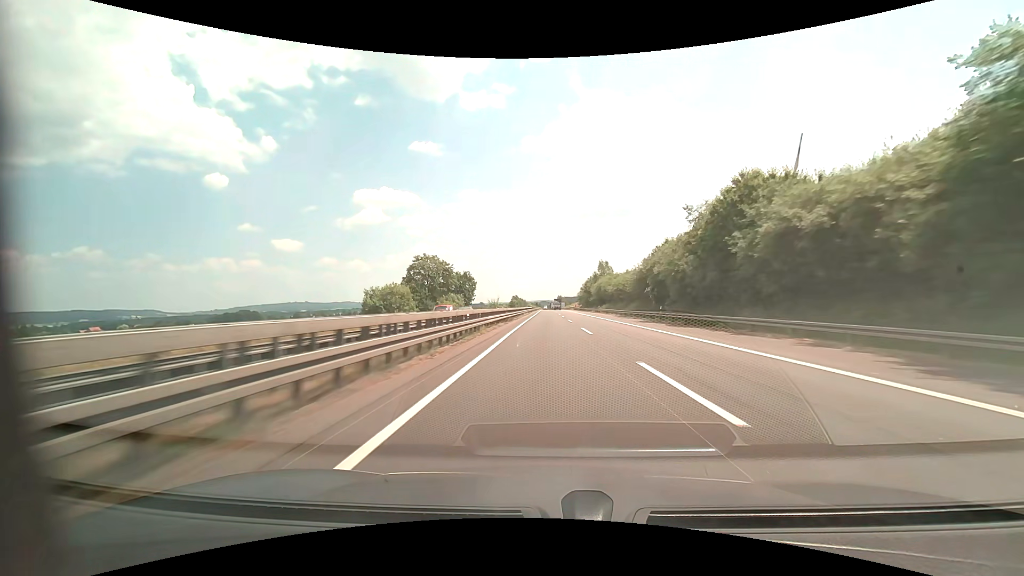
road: motorway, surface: asphalt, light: Day
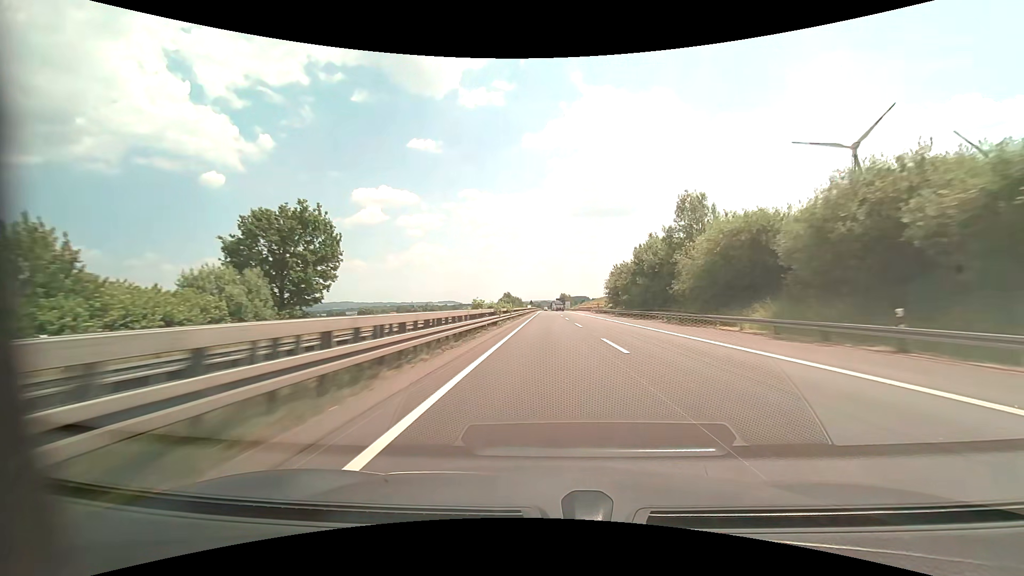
(0.0, +82.5) m; 0°
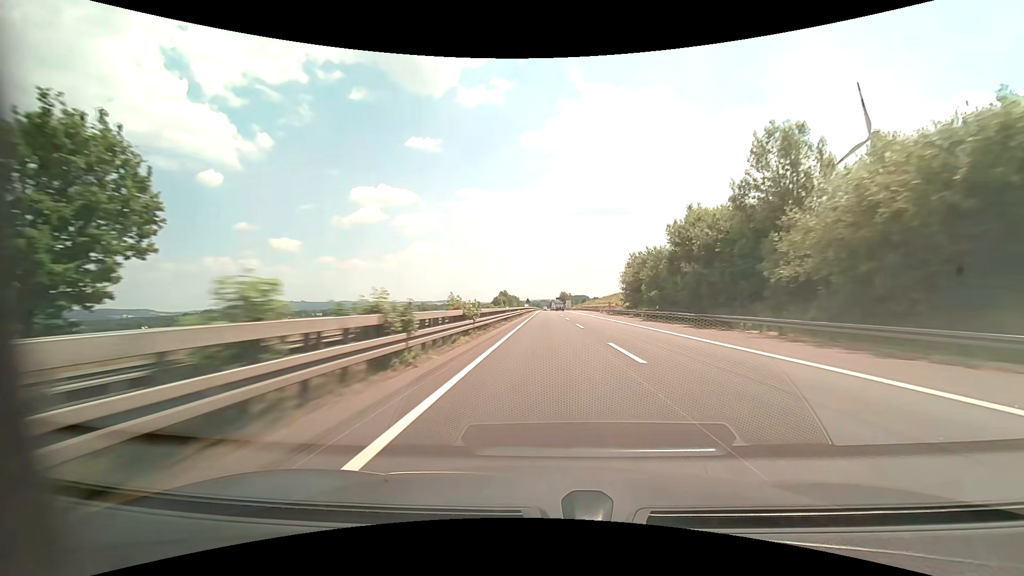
(0.0, +20.6) m; 0°
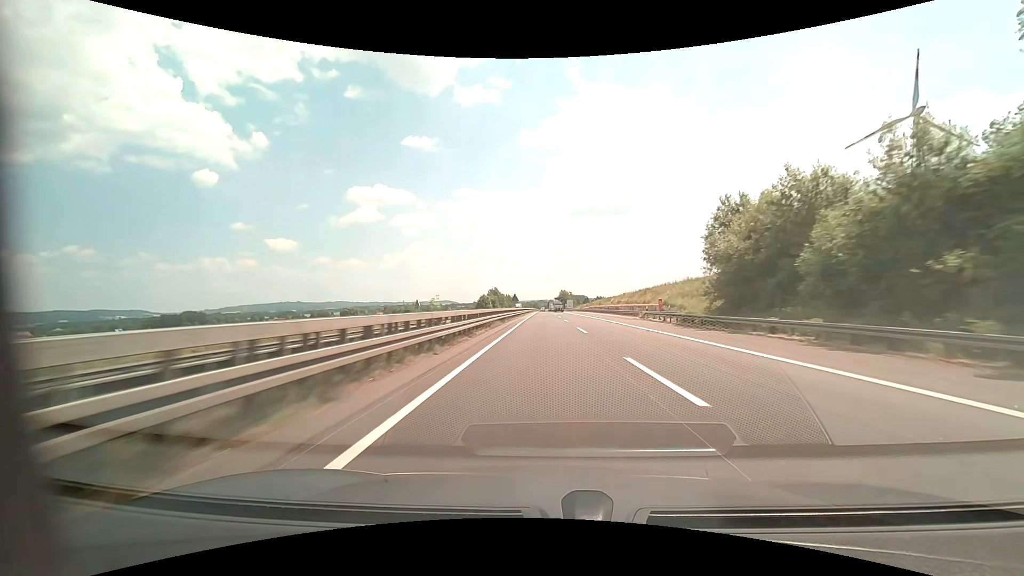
(+0.1, +41.2) m; 0°
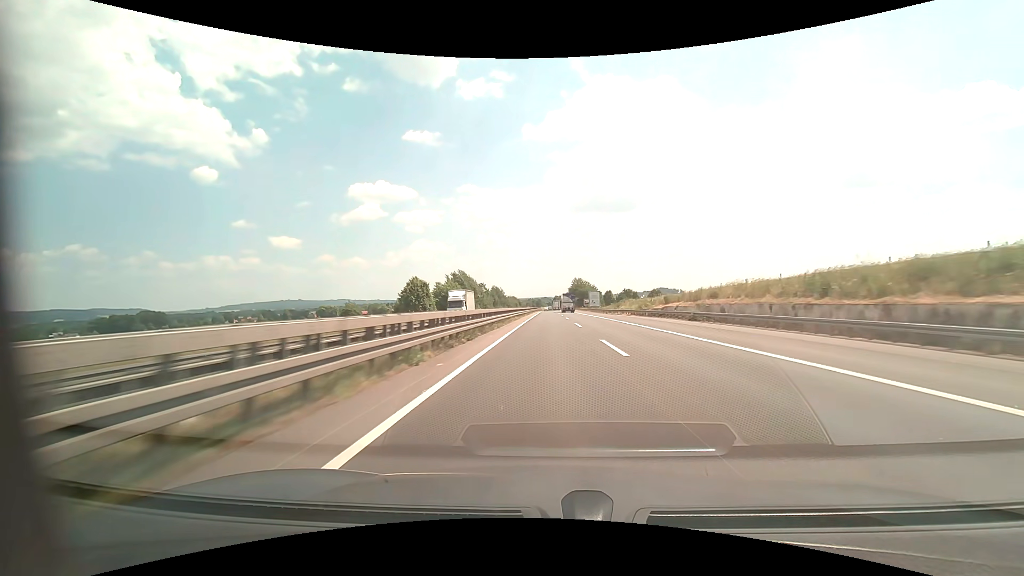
(-0.4, +103.1) m; 0°
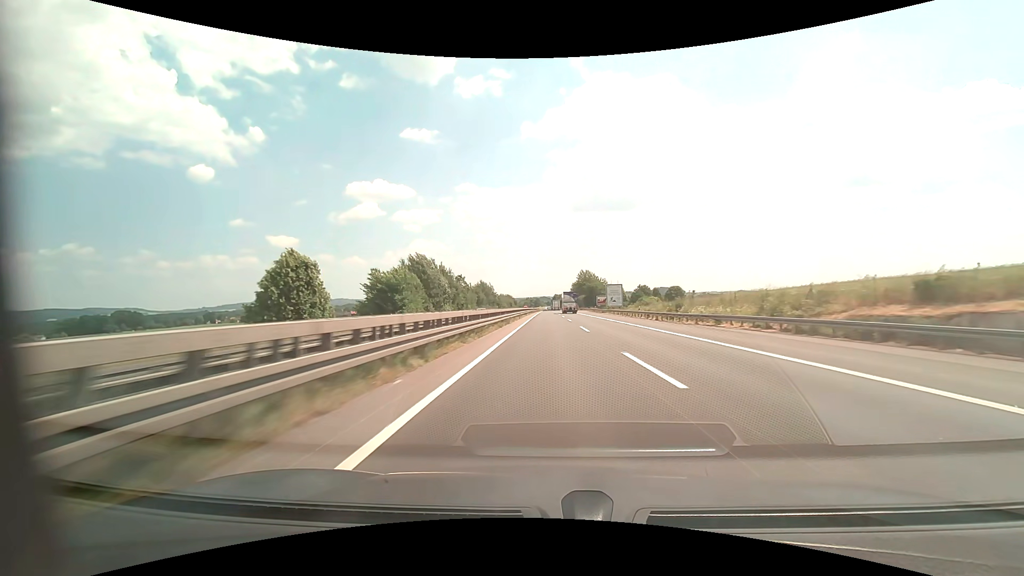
(0.0, +41.2) m; 0°
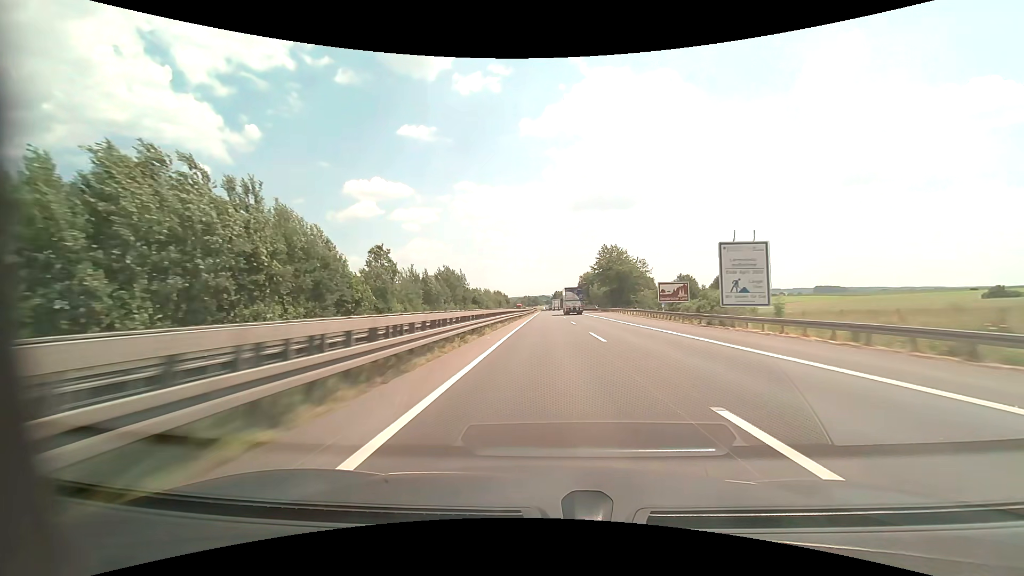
(+0.1, +61.9) m; 0°
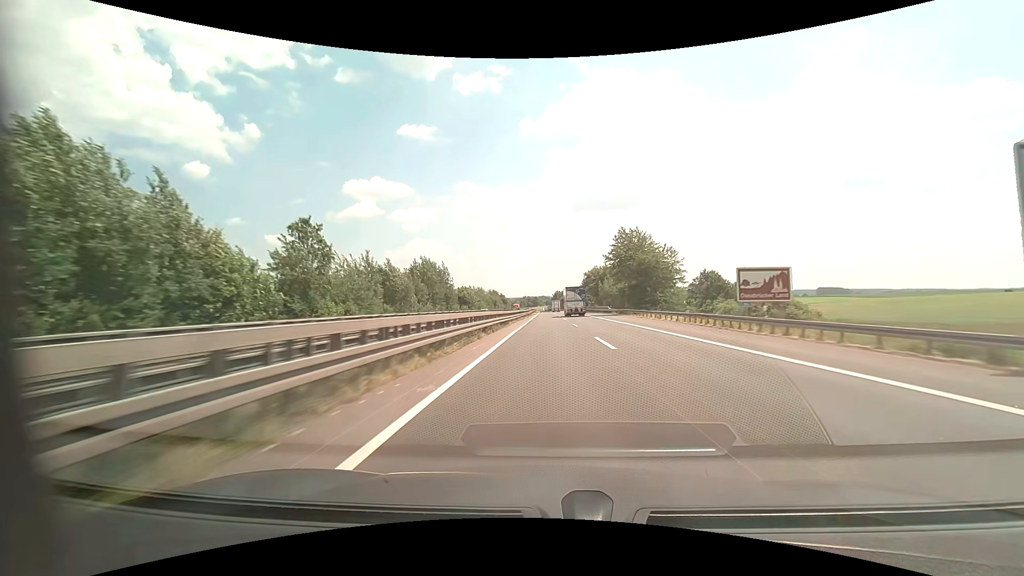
(0.0, +20.6) m; 0°
(0, +10) (0, +20) (0, +30) (0, +40) (0, +50) (0, +60) (0, +70) (0, +80) (0, +90) (0, +100) m
